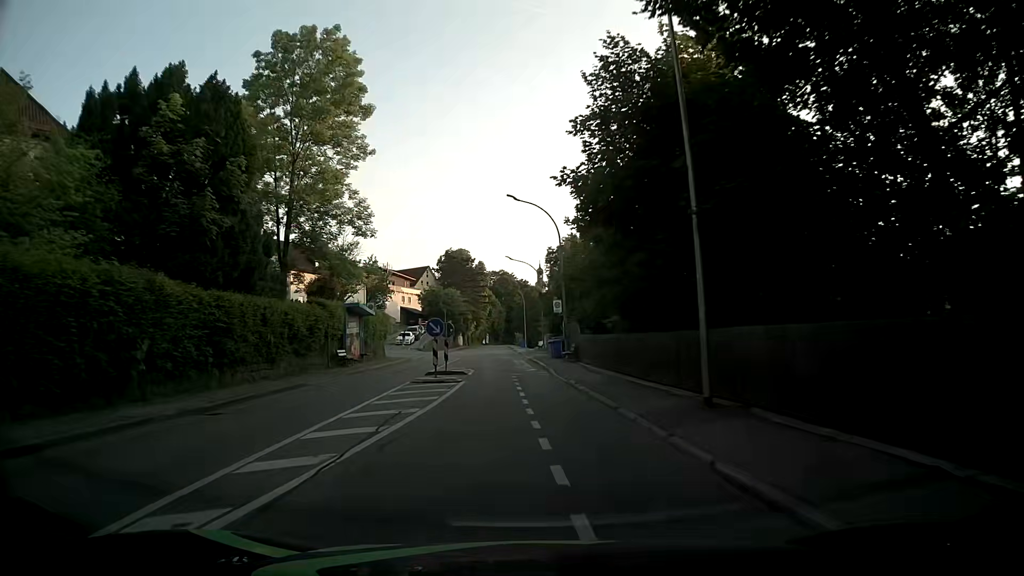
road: tertiary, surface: asphalt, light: Day
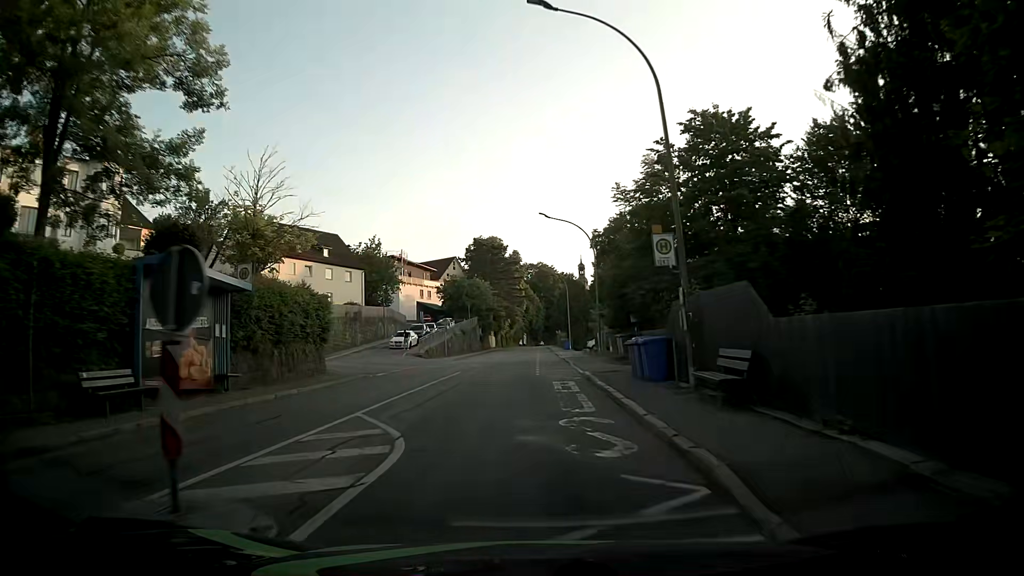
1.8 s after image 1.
(-0.5, +22.0) m; -3°
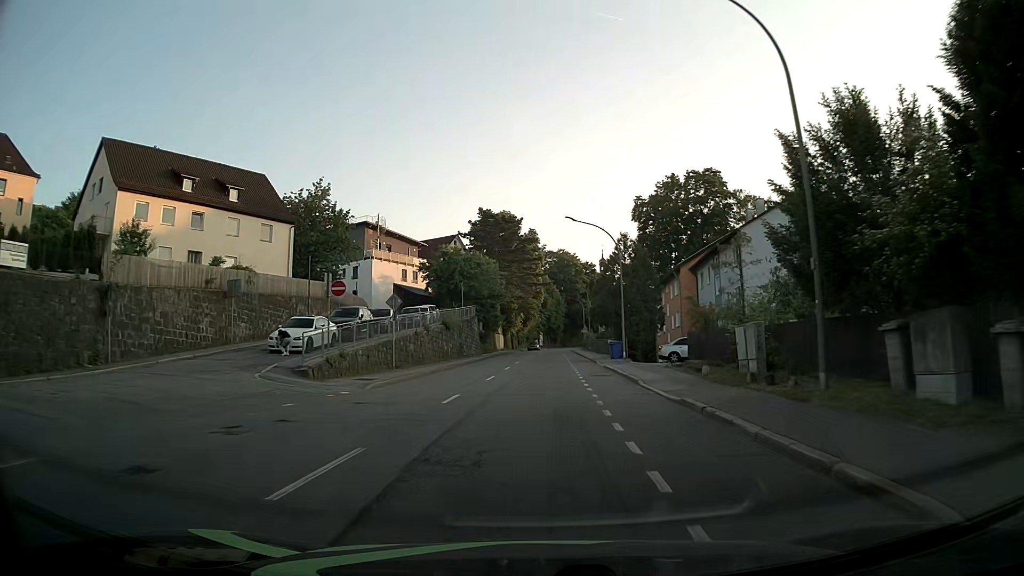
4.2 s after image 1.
(-1.1, +29.6) m; -2°
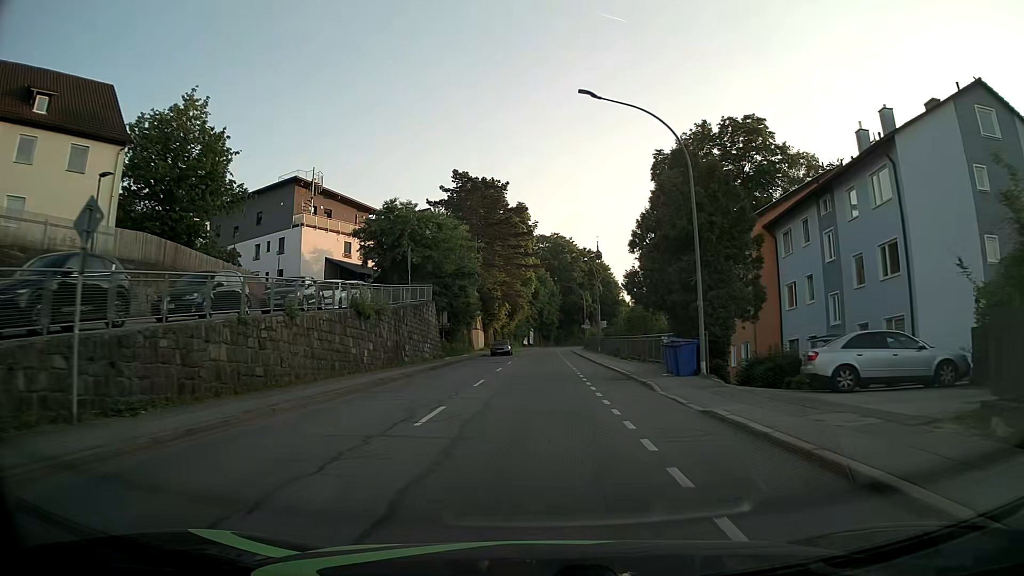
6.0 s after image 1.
(+0.3, +21.9) m; +1°
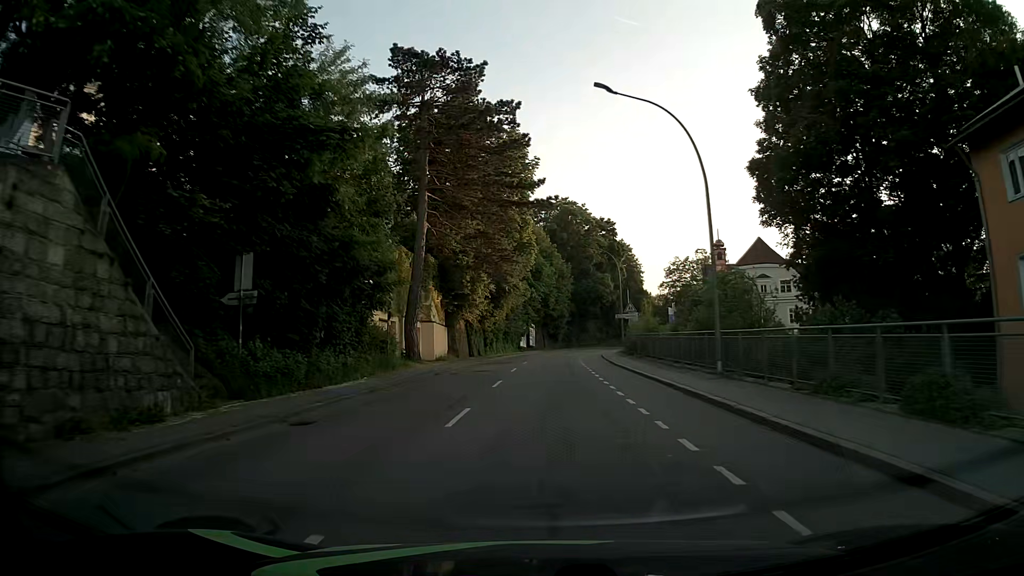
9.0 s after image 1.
(0.0, +36.0) m; 0°
